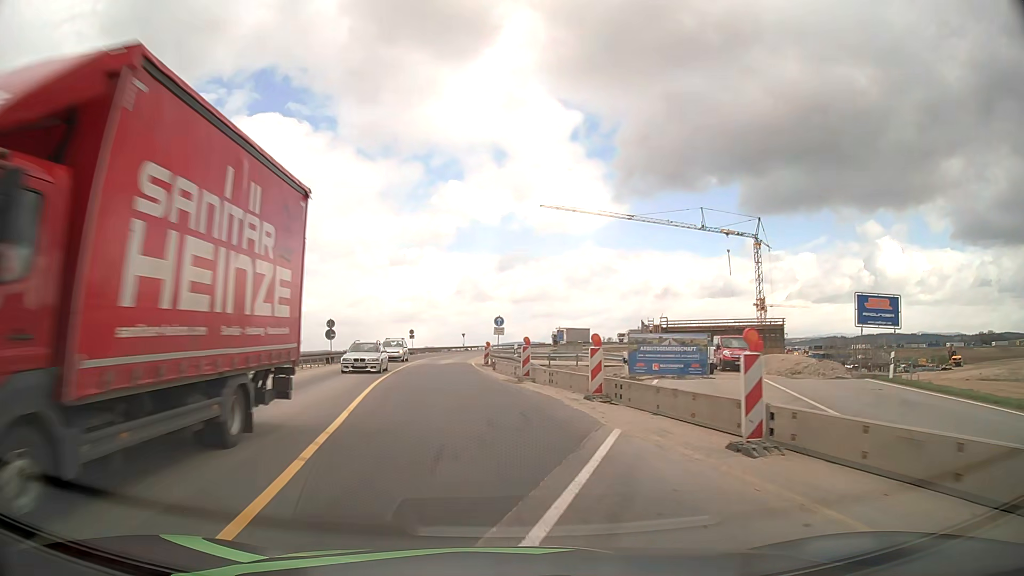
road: unclassified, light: Day
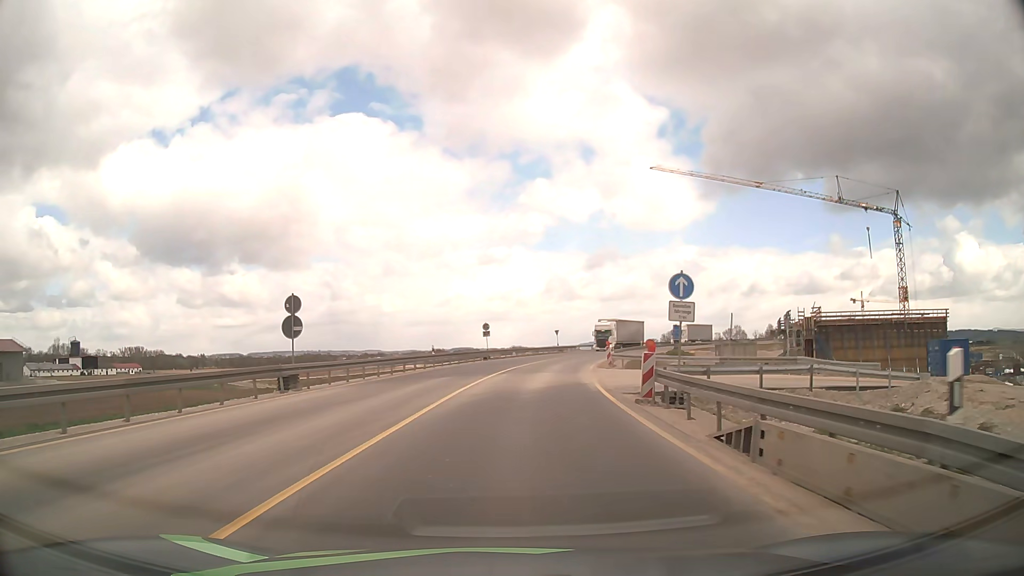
(-2.1, +24.5) m; -7°
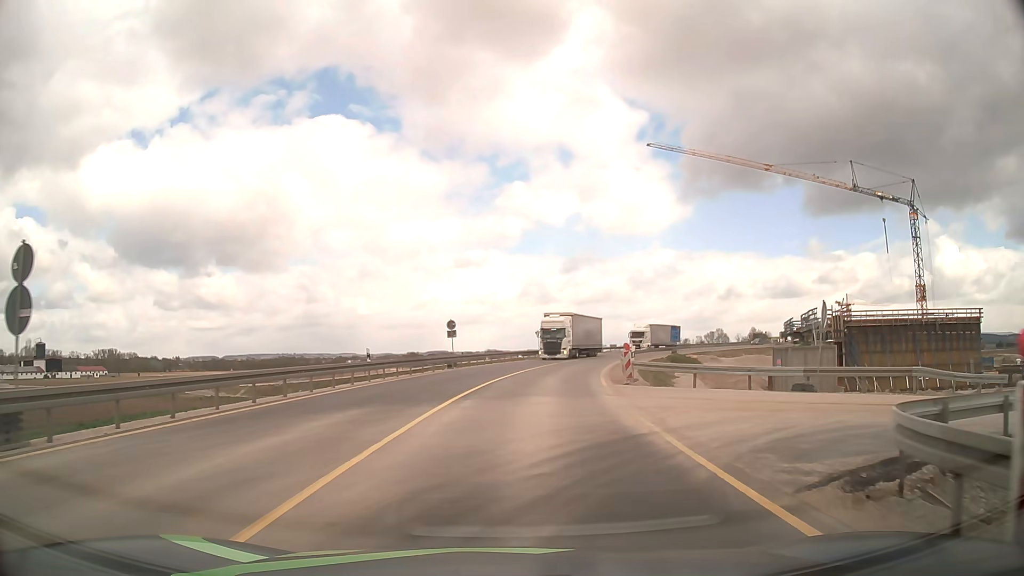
(+0.2, +12.6) m; +2°
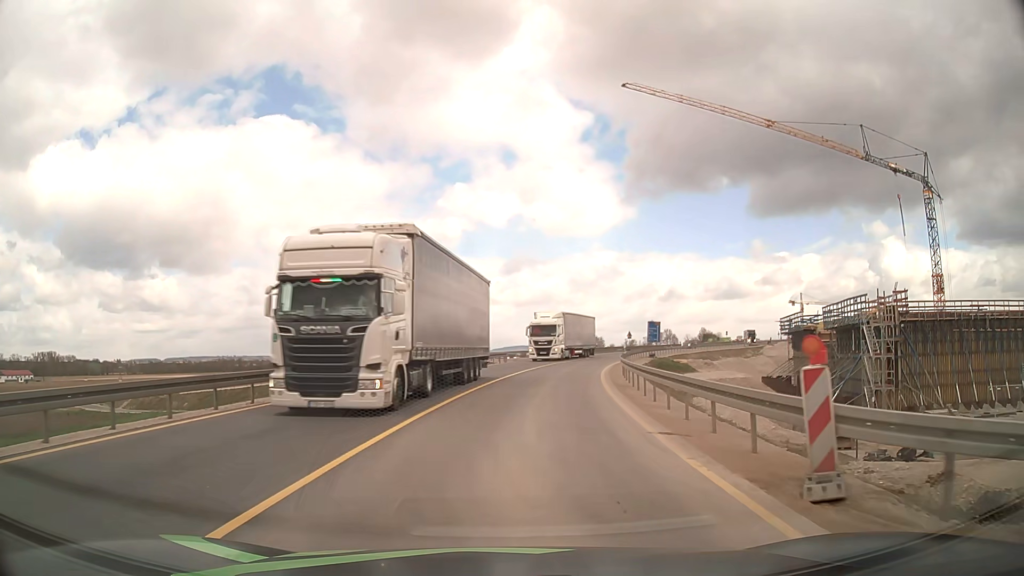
(+0.9, +19.6) m; +5°
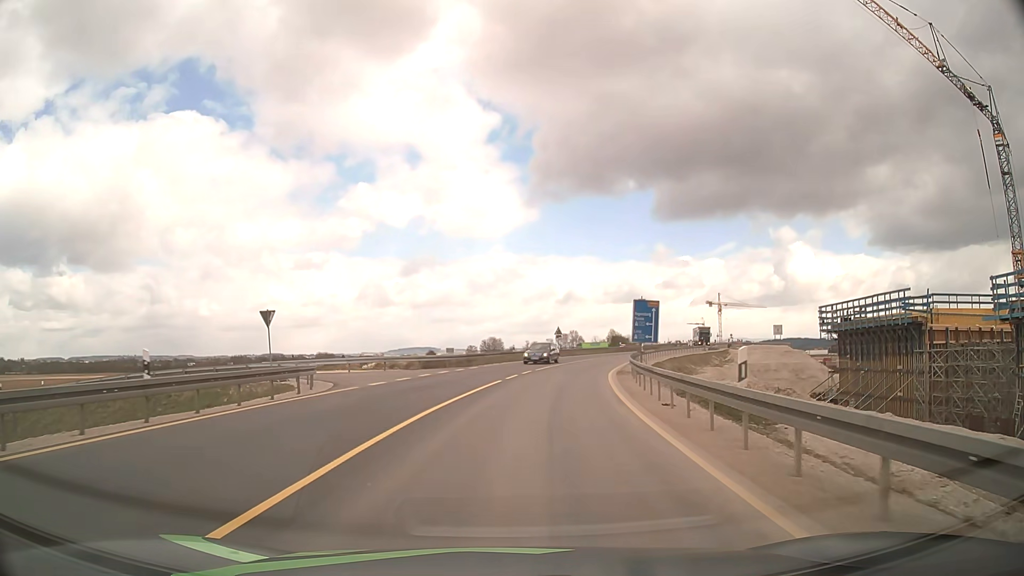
(+2.8, +34.4) m; +9°
(0, +10) (+1, +20) (+2, +30) (+4, +40) (+6, +49) (+9, +59) (+13, +68) (+17, +78) (+21, +87) (+25, +96) m
